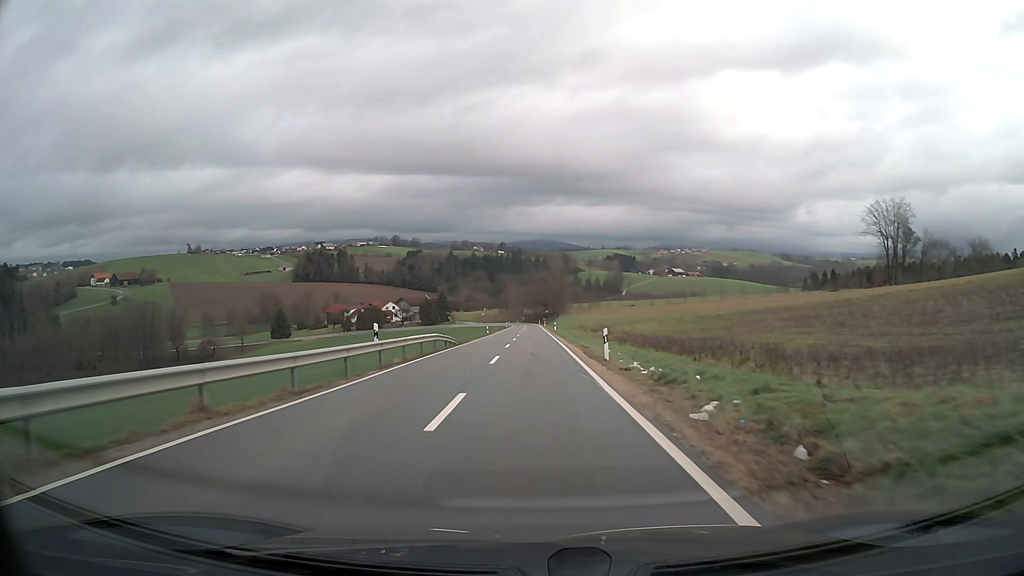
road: tertiary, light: Day
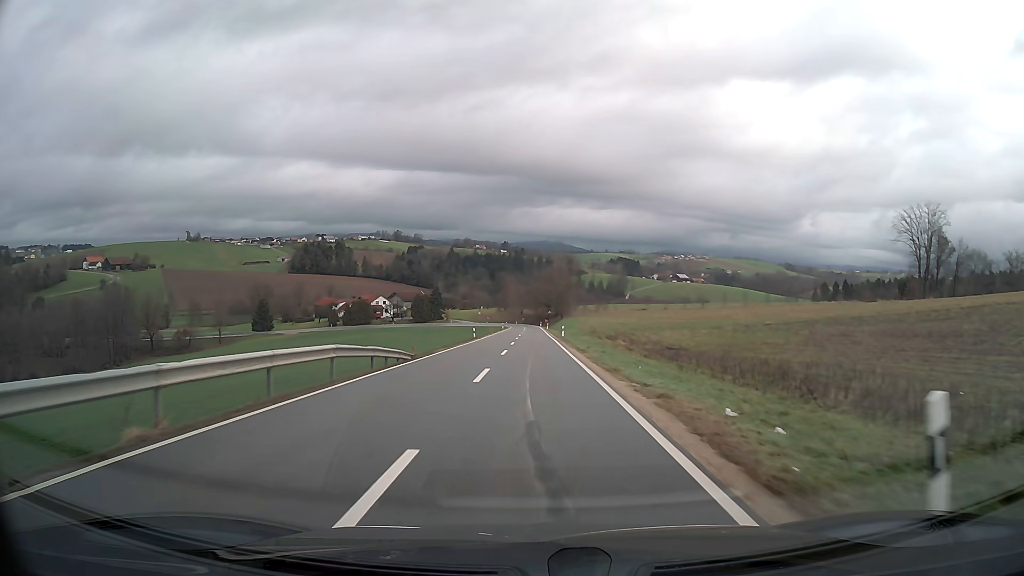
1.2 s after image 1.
(0.0, +17.4) m; 0°
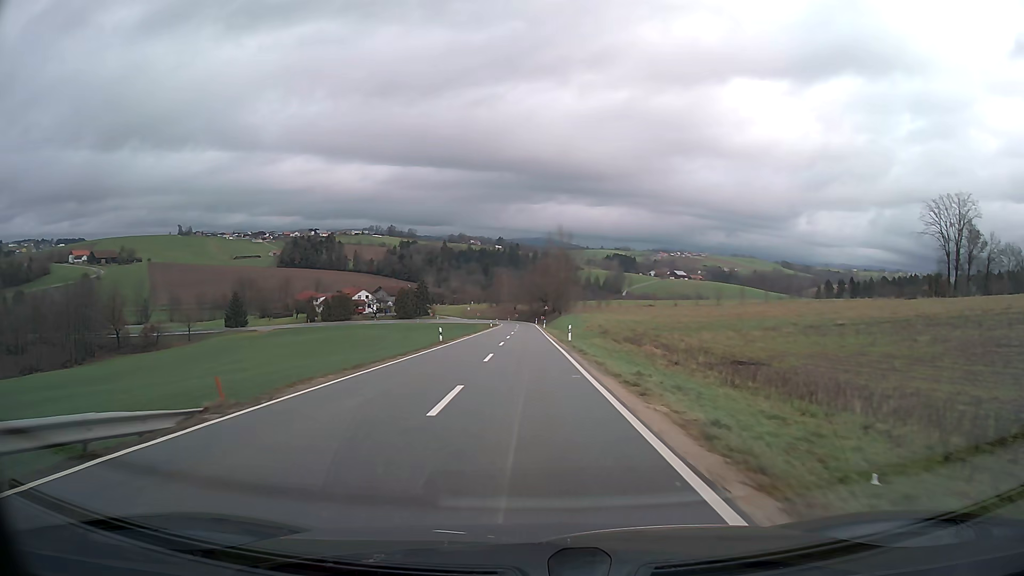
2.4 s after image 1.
(+0.1, +17.5) m; 0°
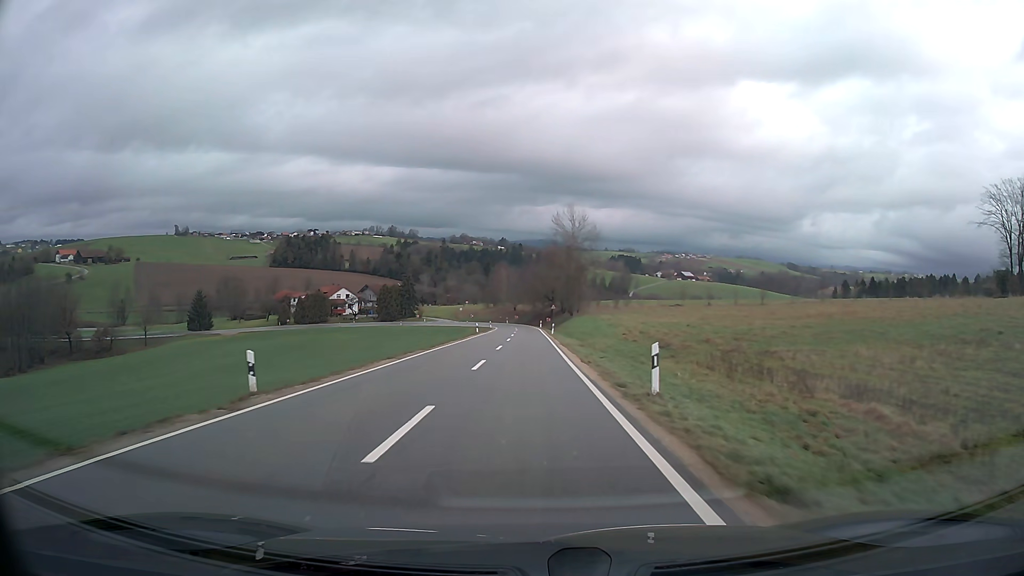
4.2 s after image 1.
(-0.1, +26.6) m; -1°
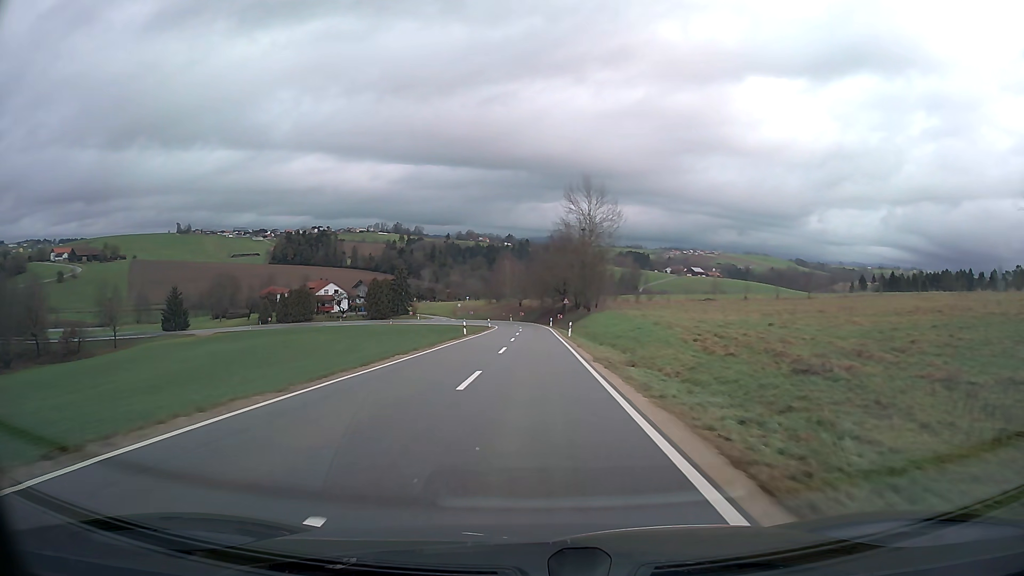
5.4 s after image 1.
(-0.1, +17.9) m; 0°
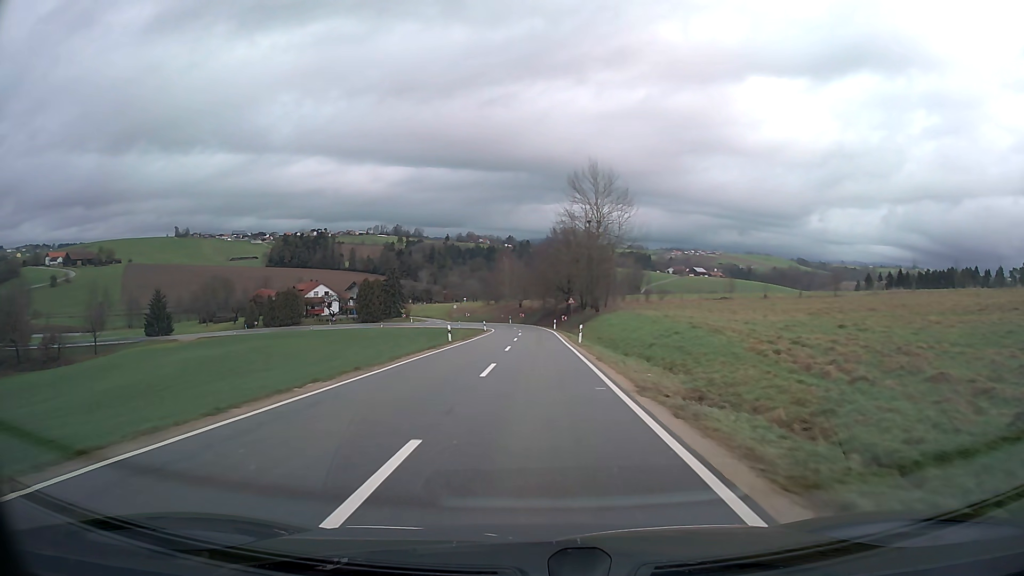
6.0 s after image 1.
(0.0, +9.0) m; 0°
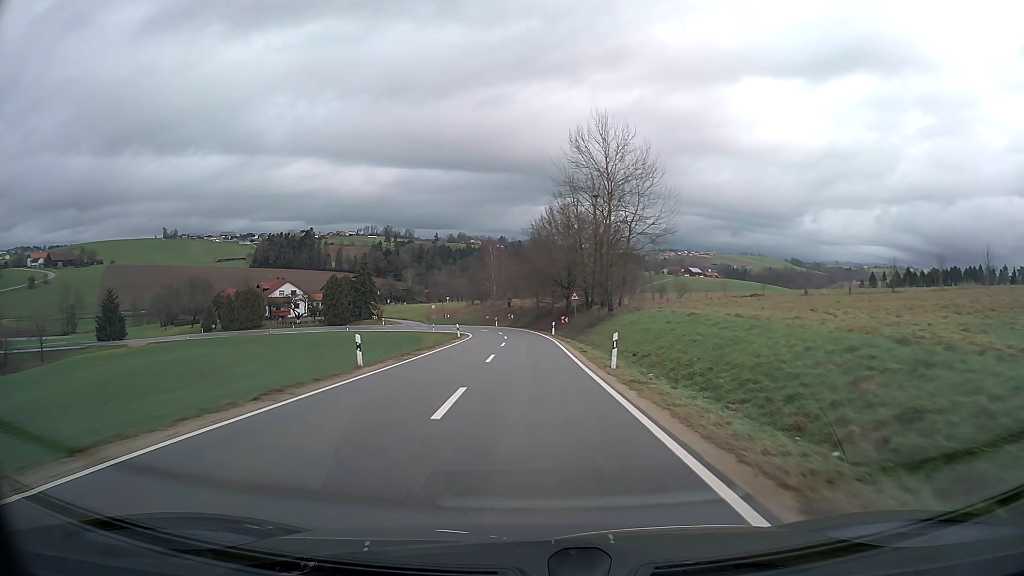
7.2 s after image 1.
(+0.1, +18.1) m; 0°
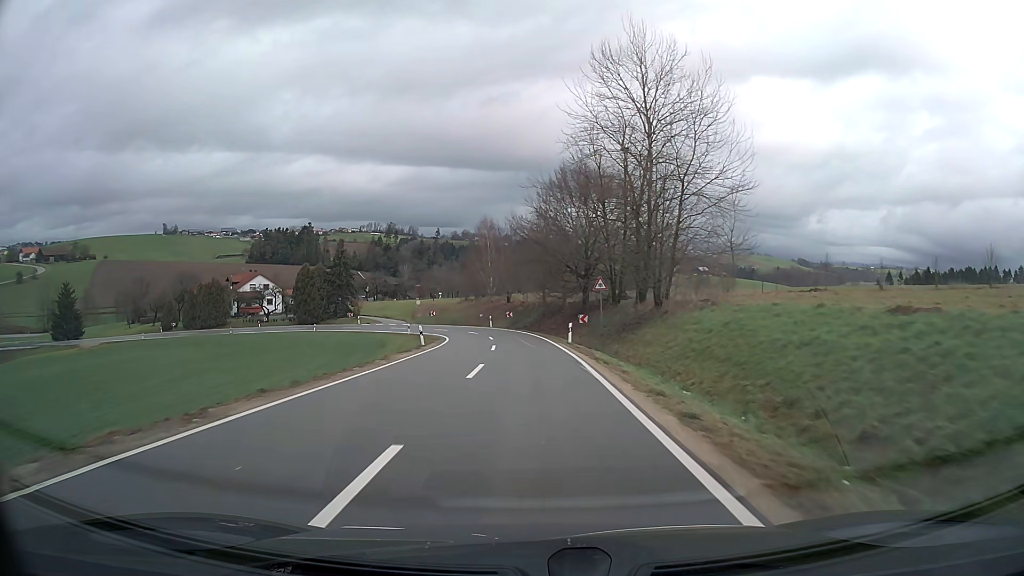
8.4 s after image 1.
(-0.1, +18.0) m; -1°
